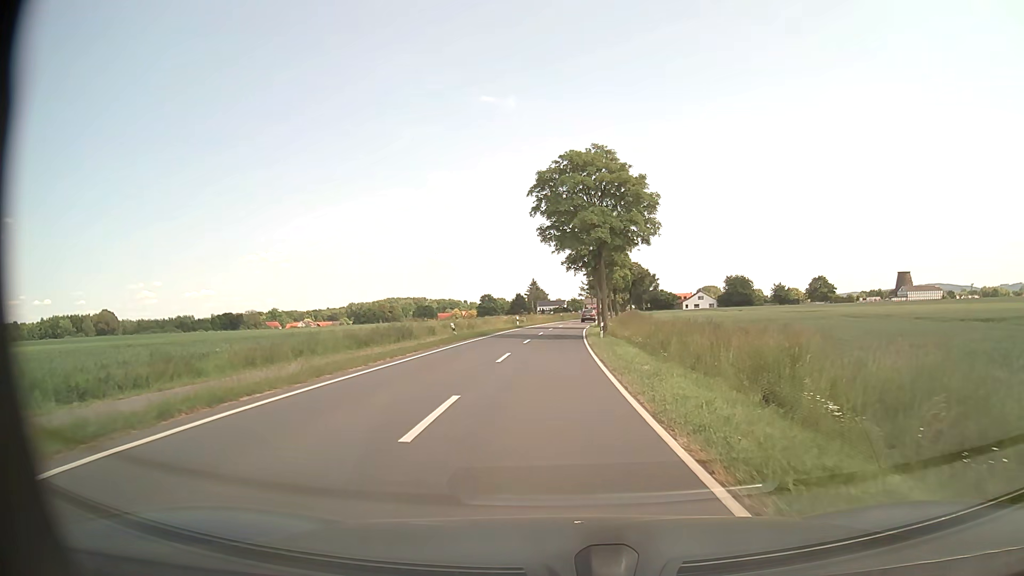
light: Day
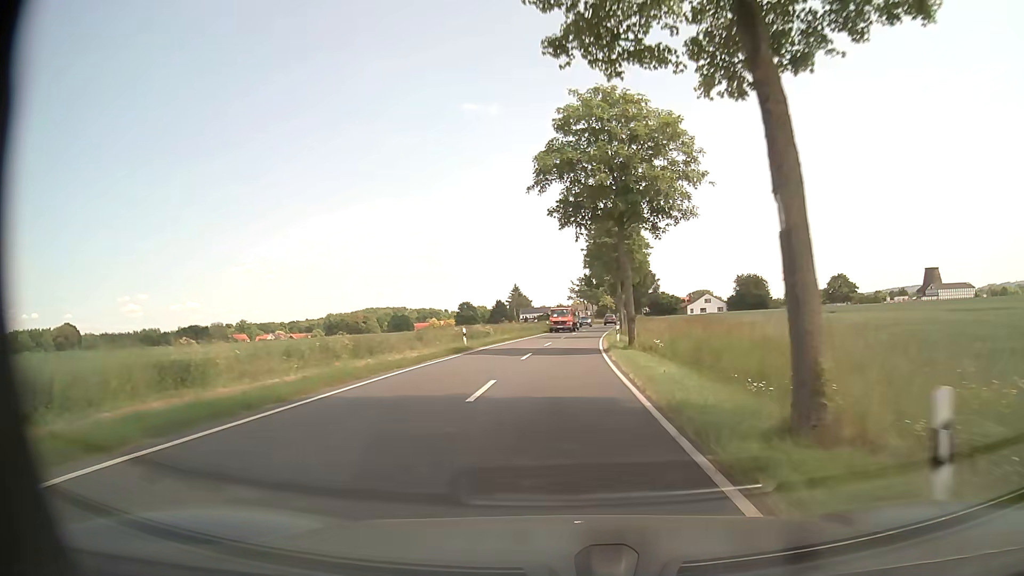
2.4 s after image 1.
(-0.2, +33.0) m; +1°
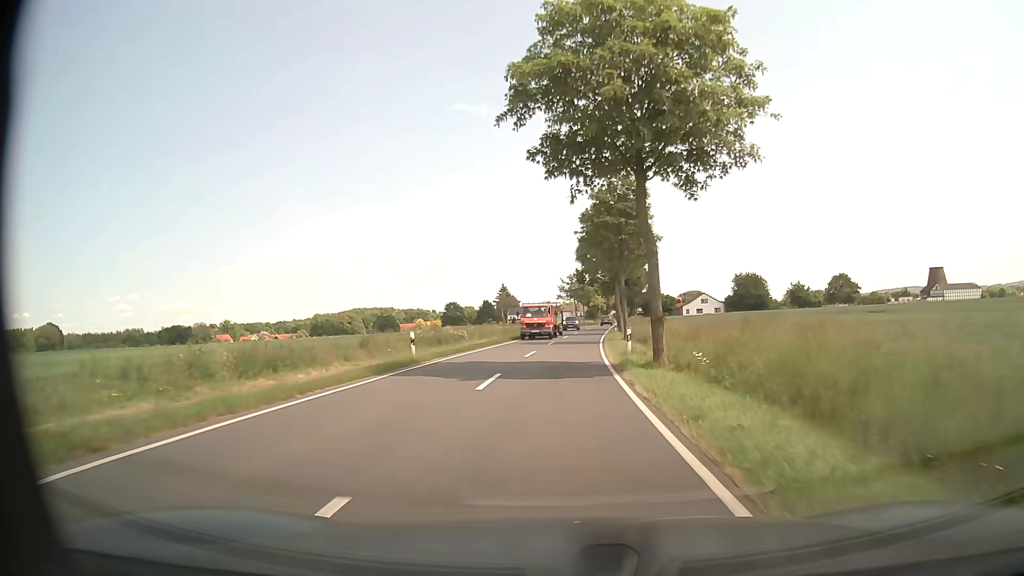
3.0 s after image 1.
(+0.1, +10.2) m; +1°
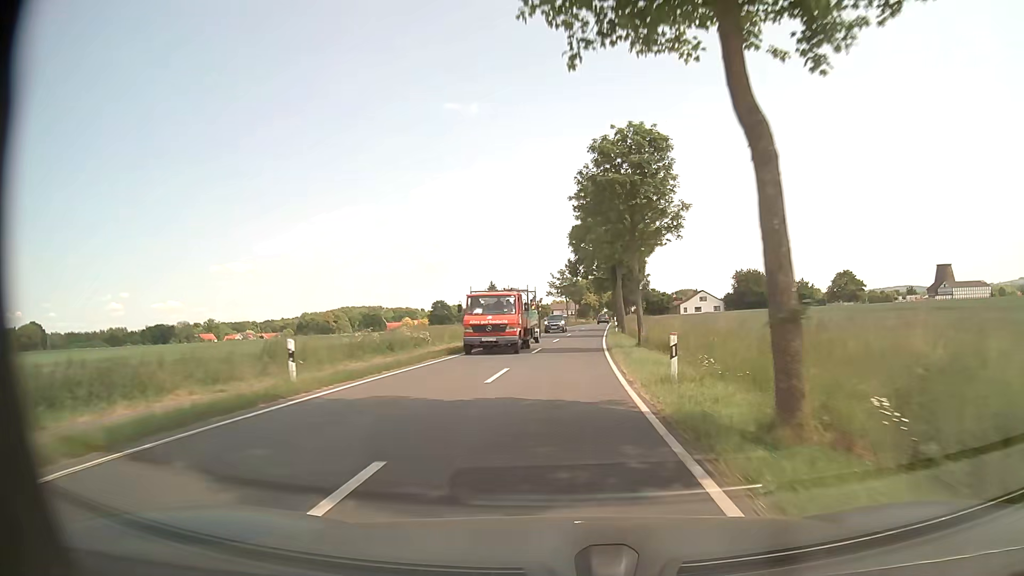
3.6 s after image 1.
(+0.1, +10.9) m; +1°
(0, +10) (0, +20) (+1, +30) (+1, +40) (+2, +50) (+3, +60) (+3, +70) (+4, +80) (+5, +90) (+6, +100) m
